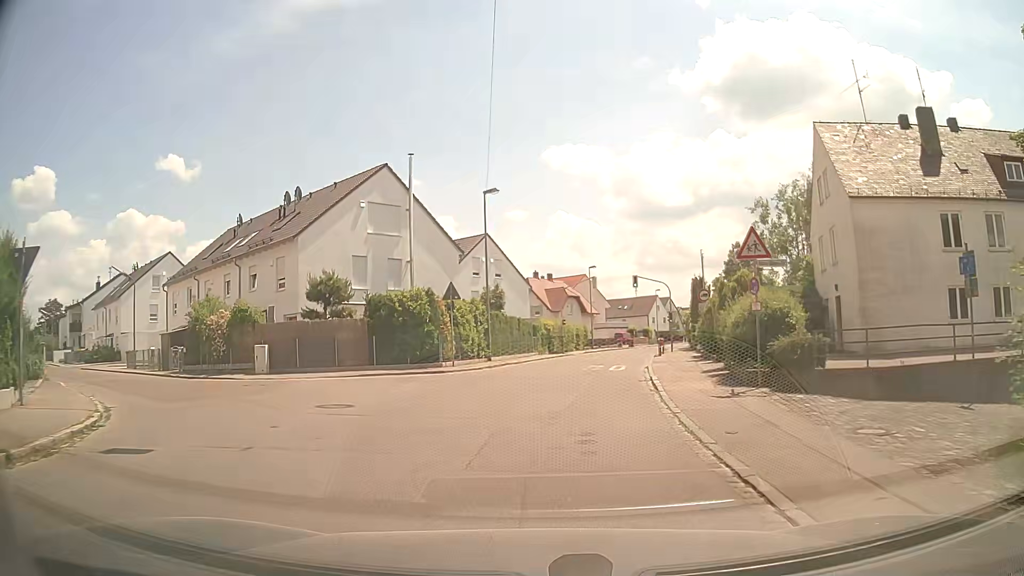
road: residential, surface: asphalt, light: Day
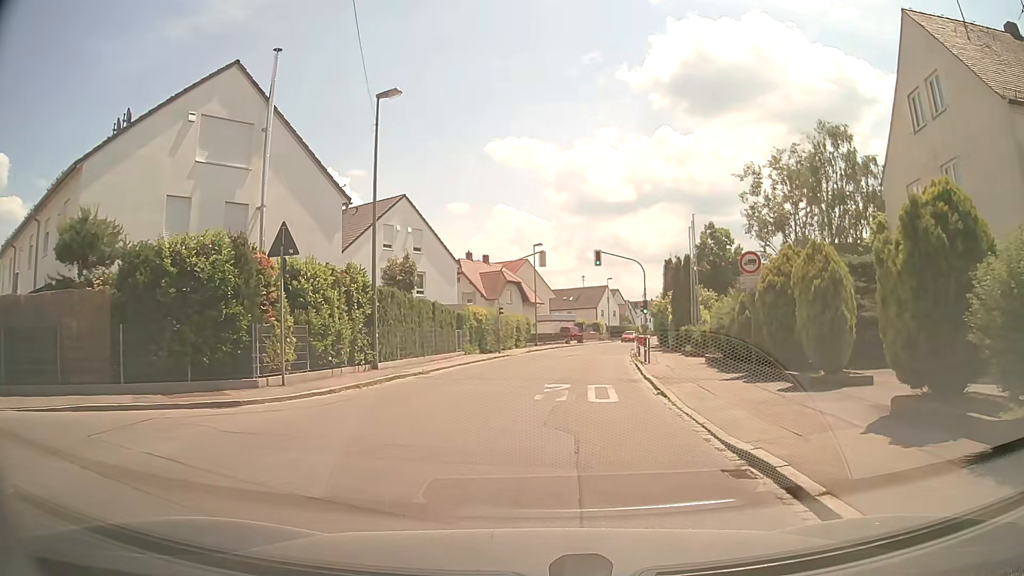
(+0.6, +13.4) m; +7°
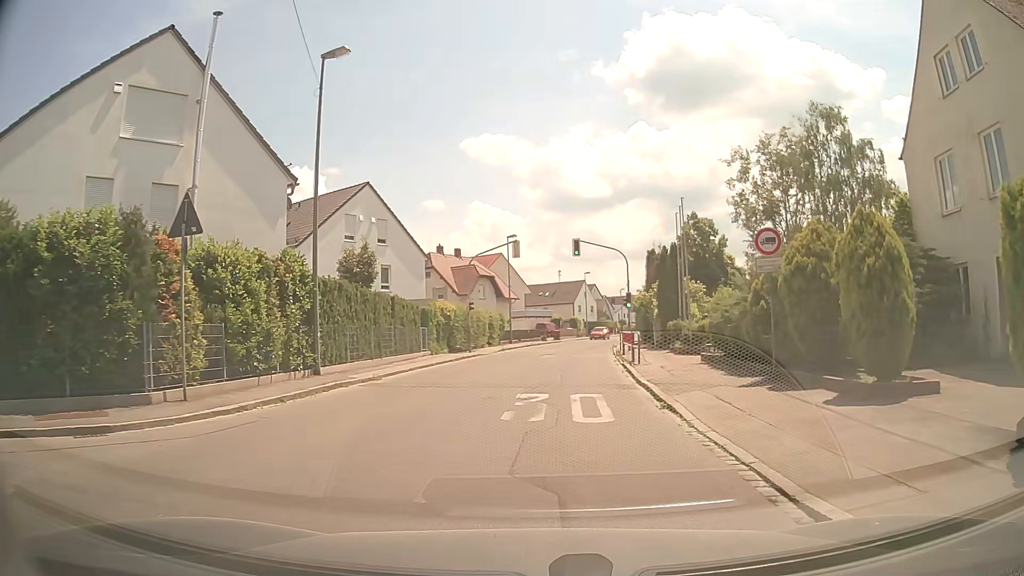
(0.0, +3.3) m; +2°
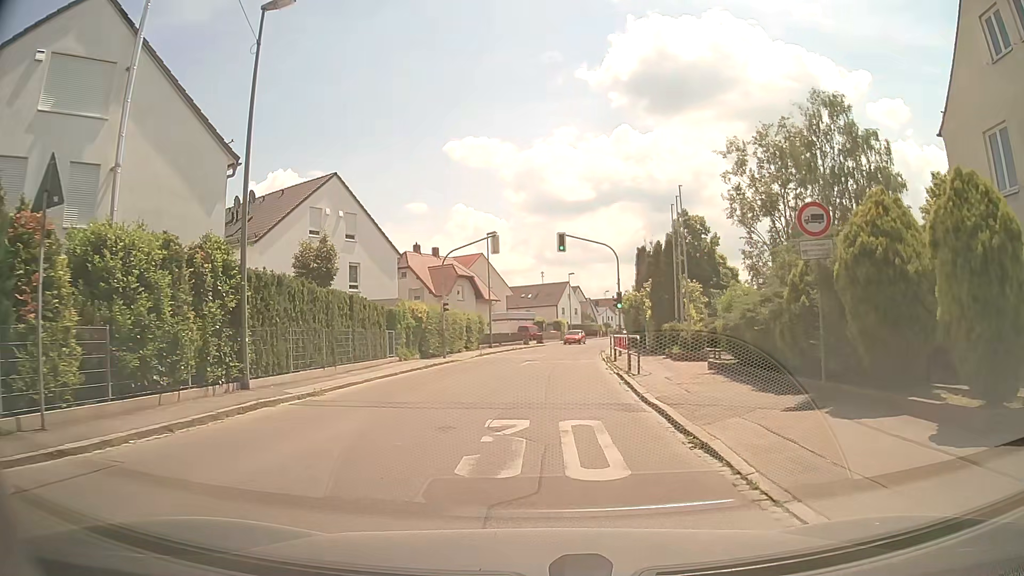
(0.0, +3.4) m; 0°
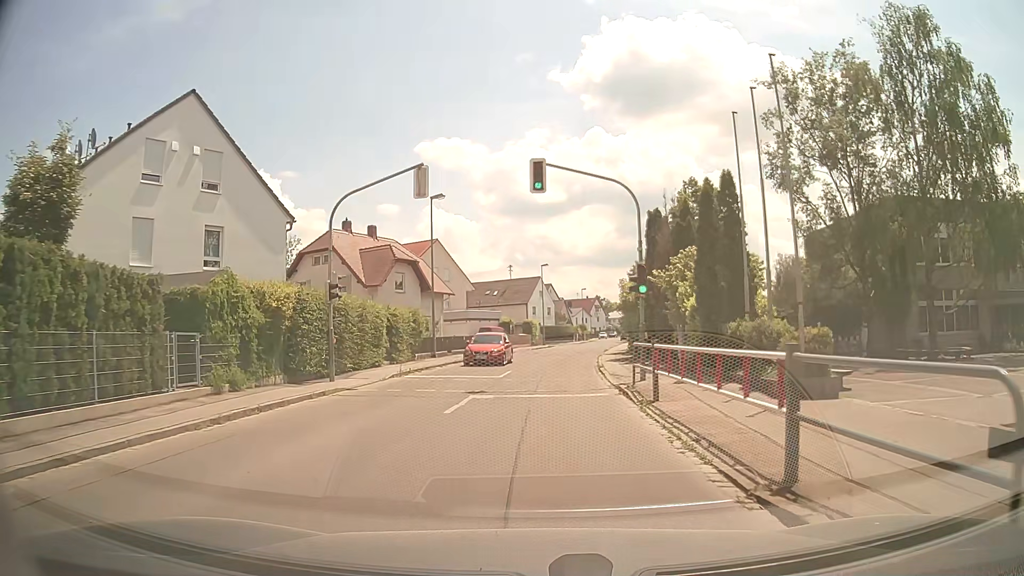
(+0.4, +14.8) m; +2°
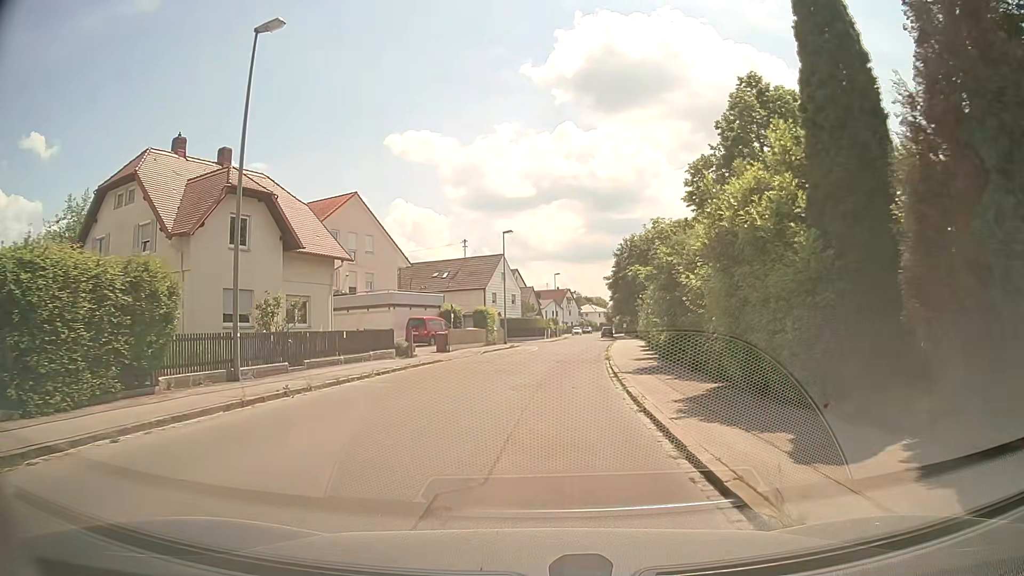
(+0.8, +21.1) m; +4°
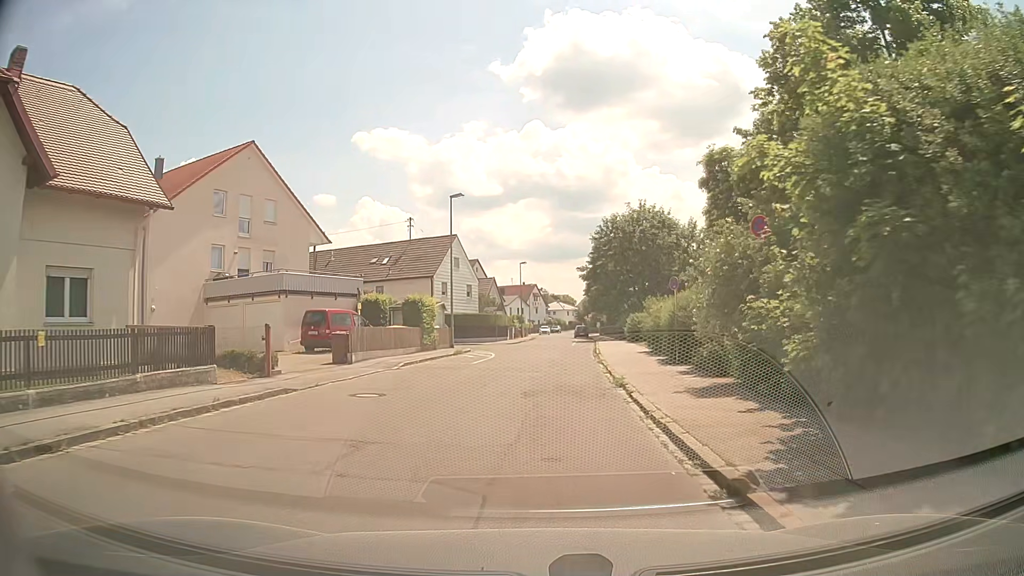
(+0.3, +13.8) m; +2°
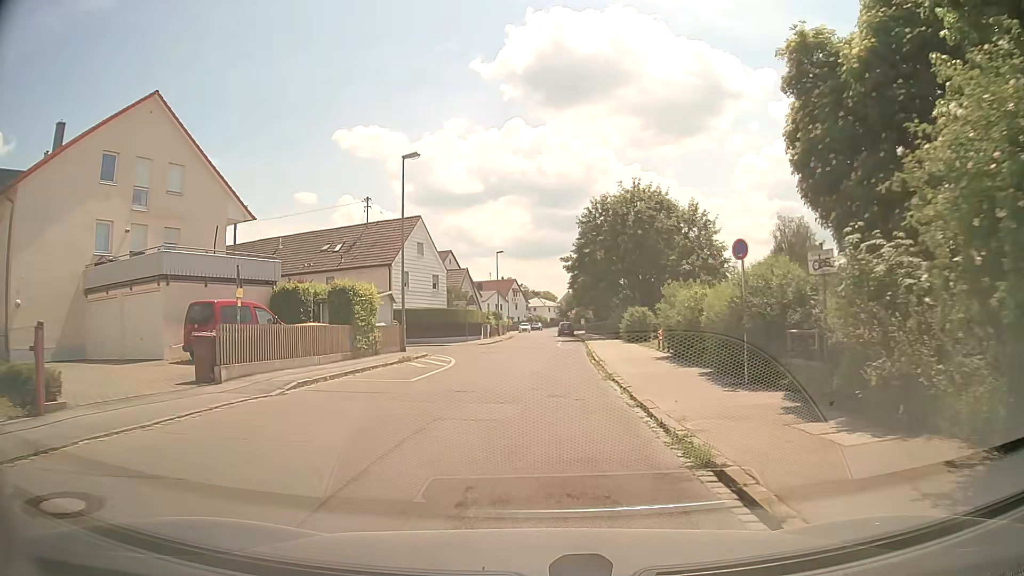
(+0.2, +8.8) m; +2°
(0, +10) (0, +20) (0, +30) (0, +40) (0, +50) (0, +60) (0, +70) (+1, +80) (+1, +90) (+2, +100) m
